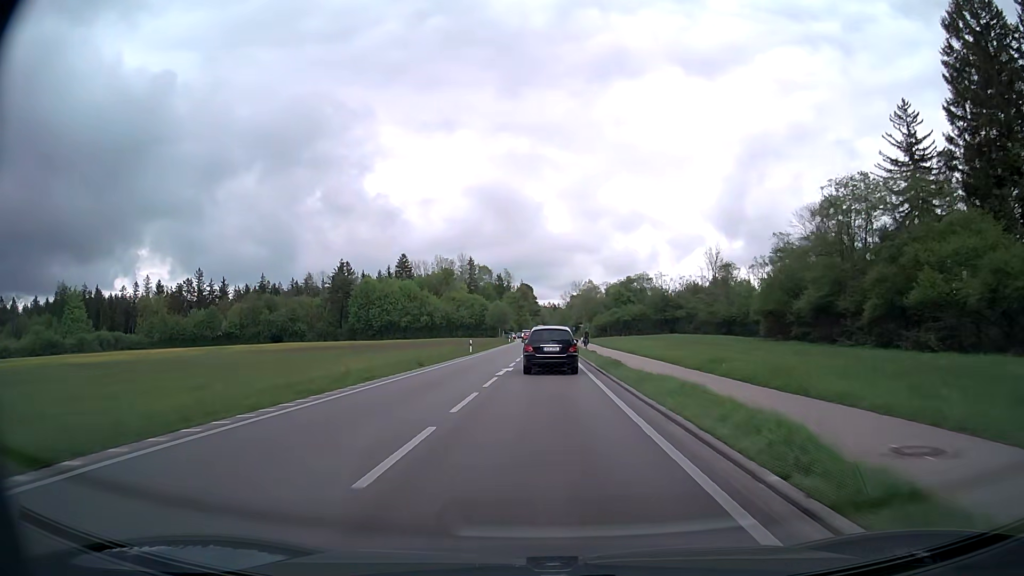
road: primary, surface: asphalt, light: Day
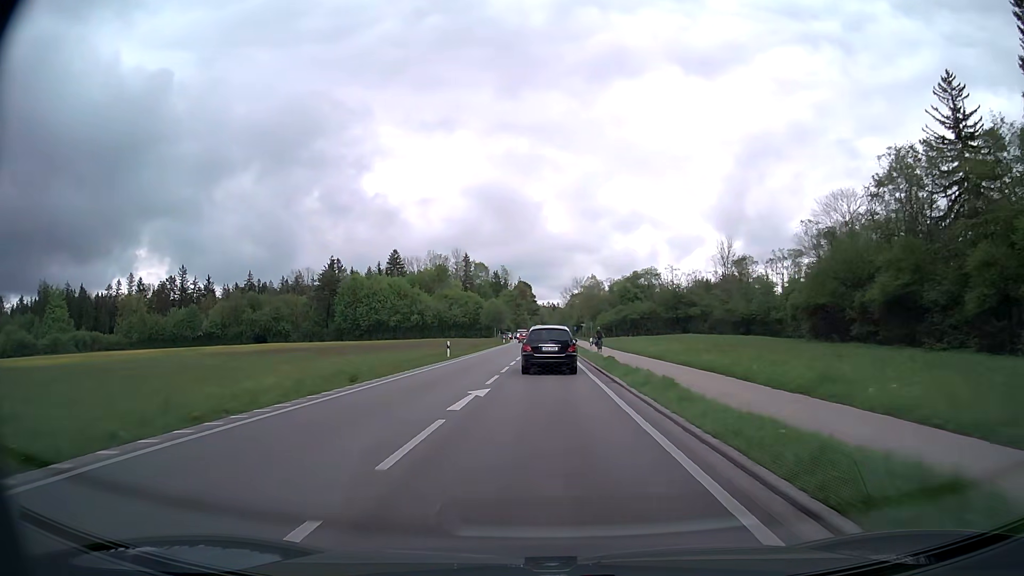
(0.0, +11.2) m; 0°
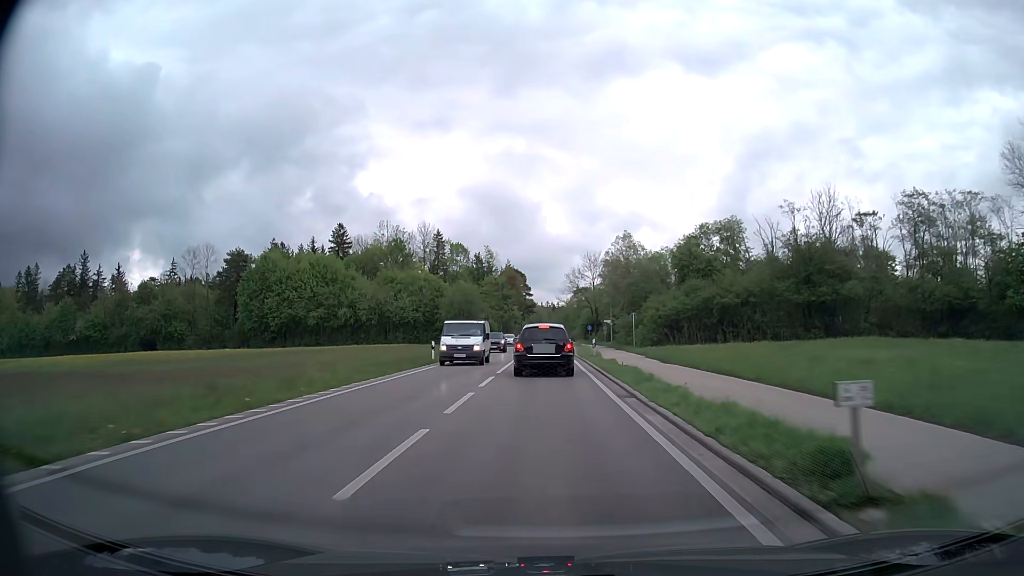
(0.0, +55.3) m; 0°
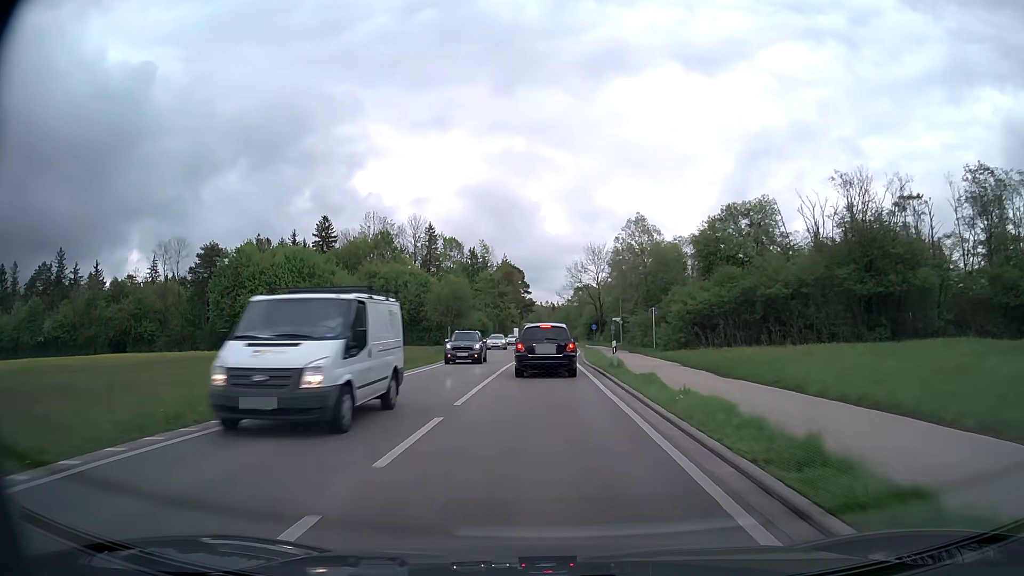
(0.0, +10.6) m; 0°
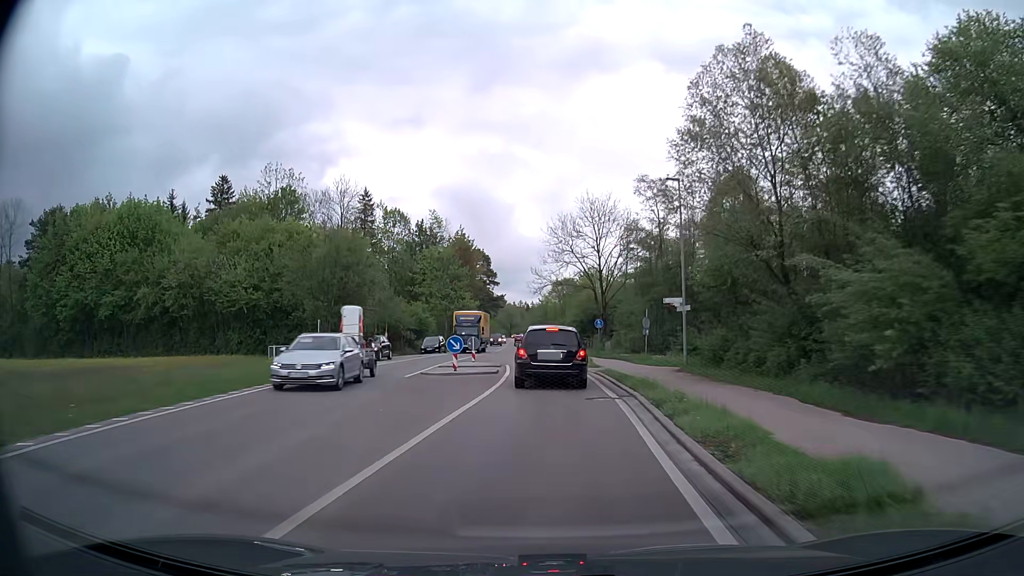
(+0.5, +39.1) m; +2°
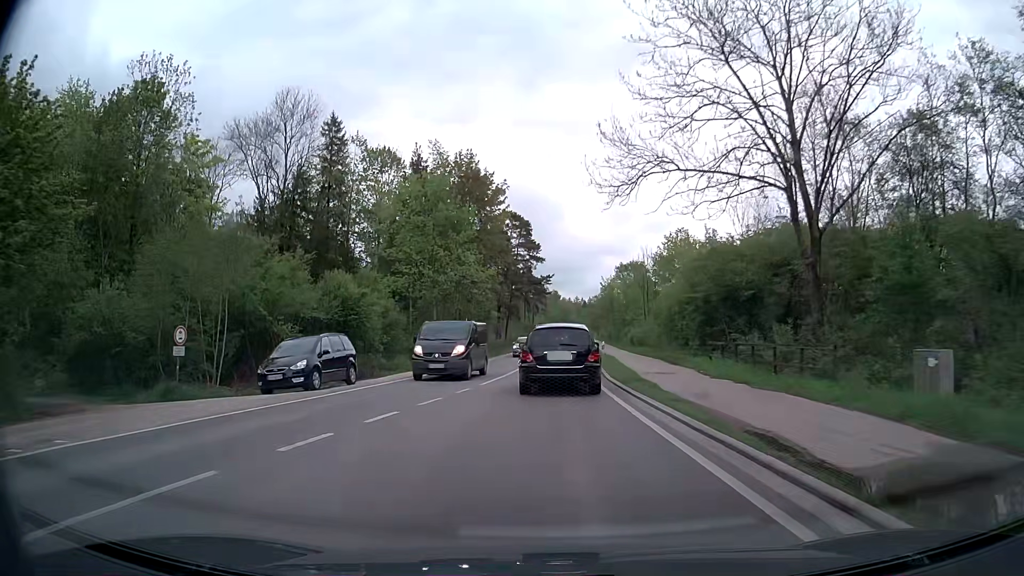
(-1.1, +42.8) m; -5°
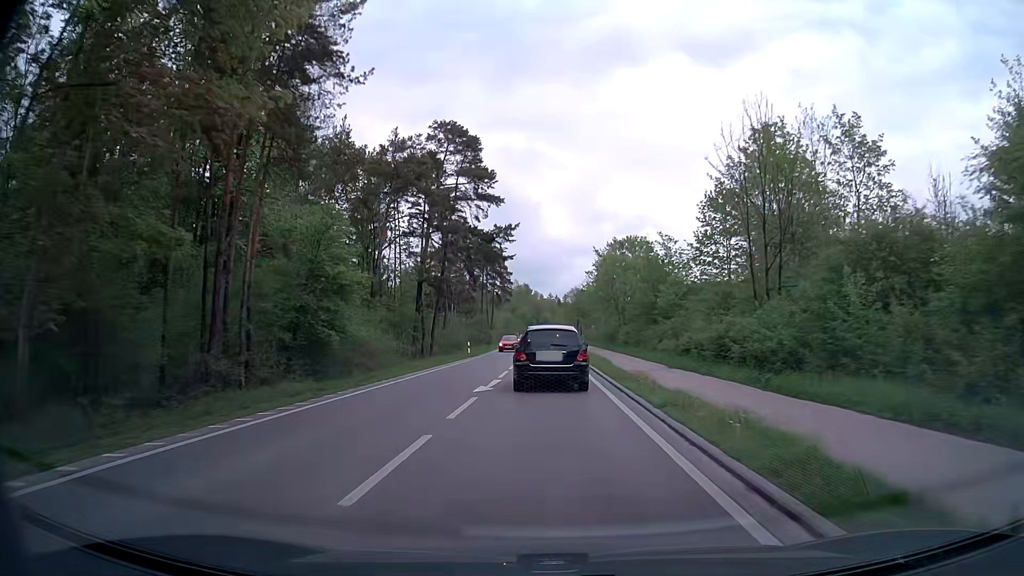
(+0.9, +43.6) m; +2°
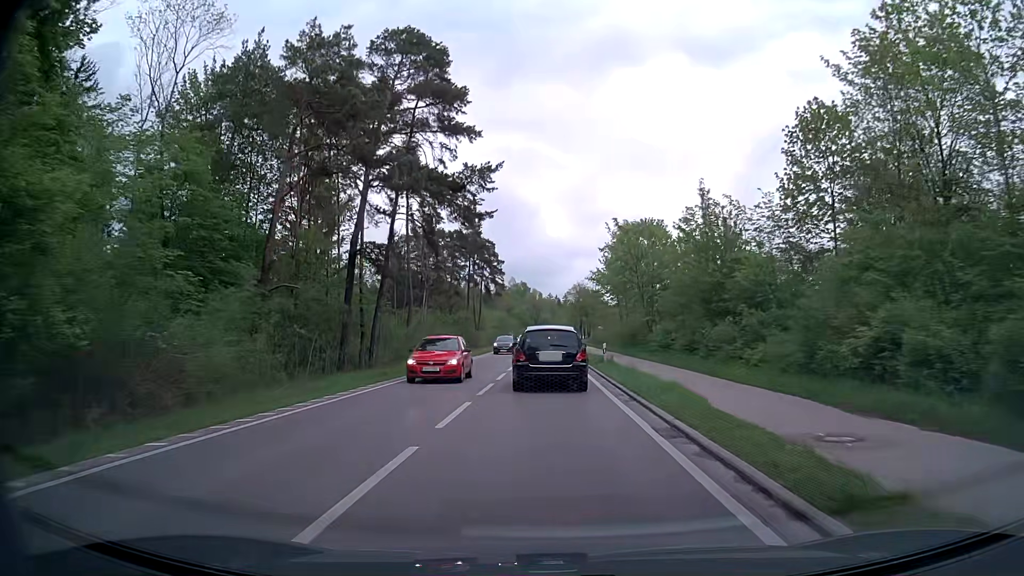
(+0.1, +19.2) m; 0°
(0, +10) (0, +20) (0, +30) (0, +40) (0, +50) (0, +60) (0, +70) (0, +80) (+1, +90) (+1, +100) m
